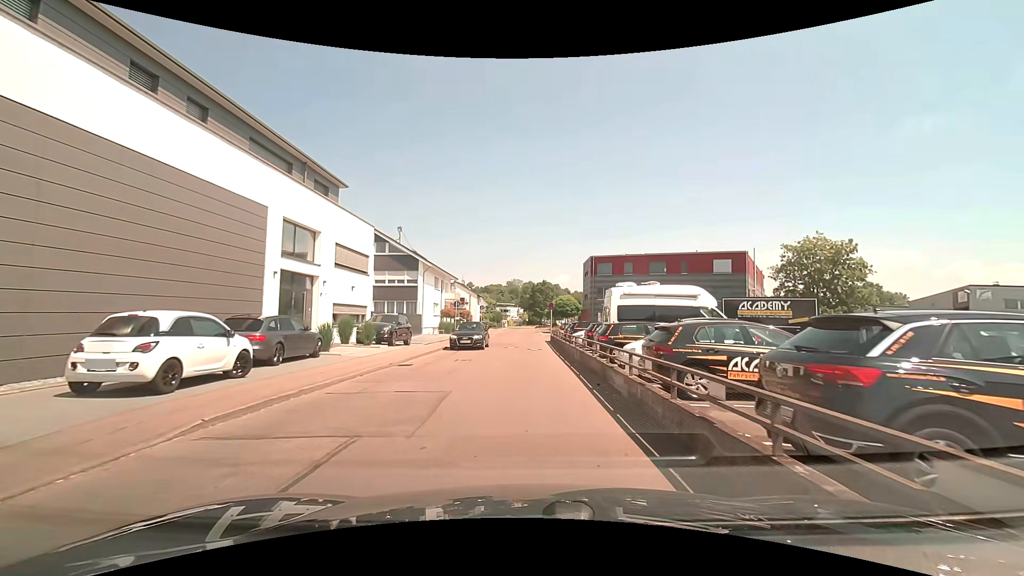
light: Day
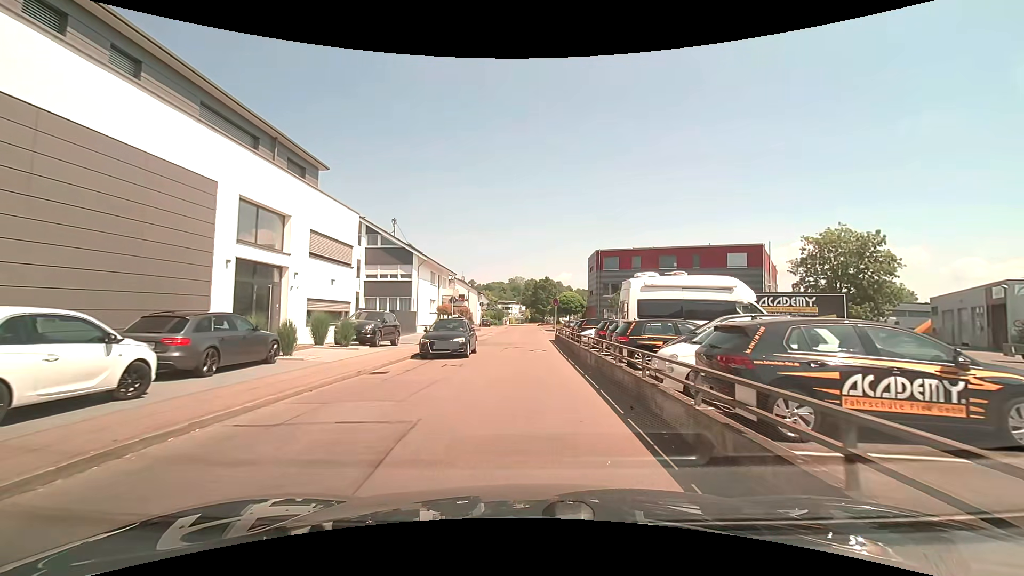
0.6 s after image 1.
(0.0, +3.3) m; -1°
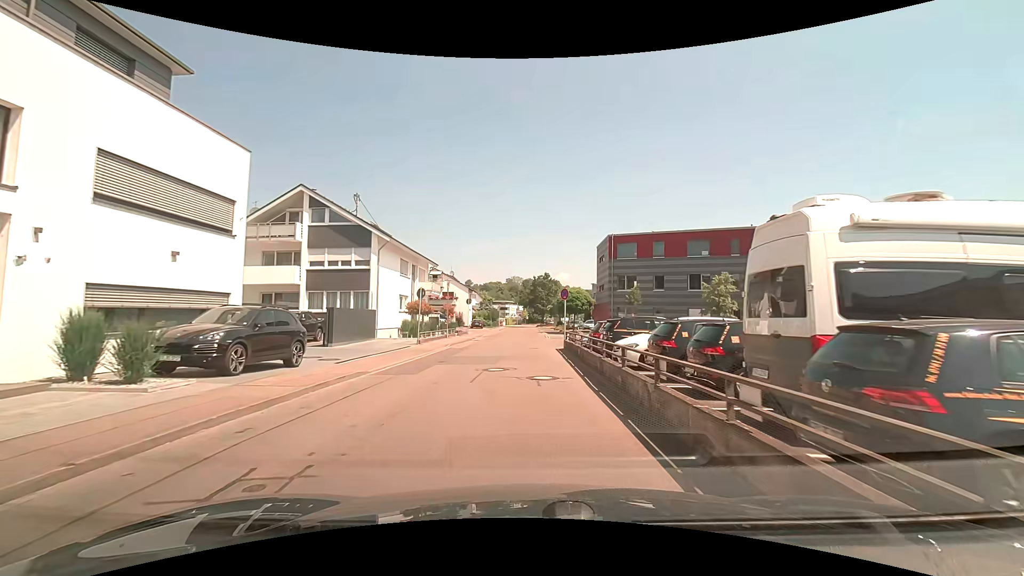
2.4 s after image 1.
(0.0, +11.0) m; 0°
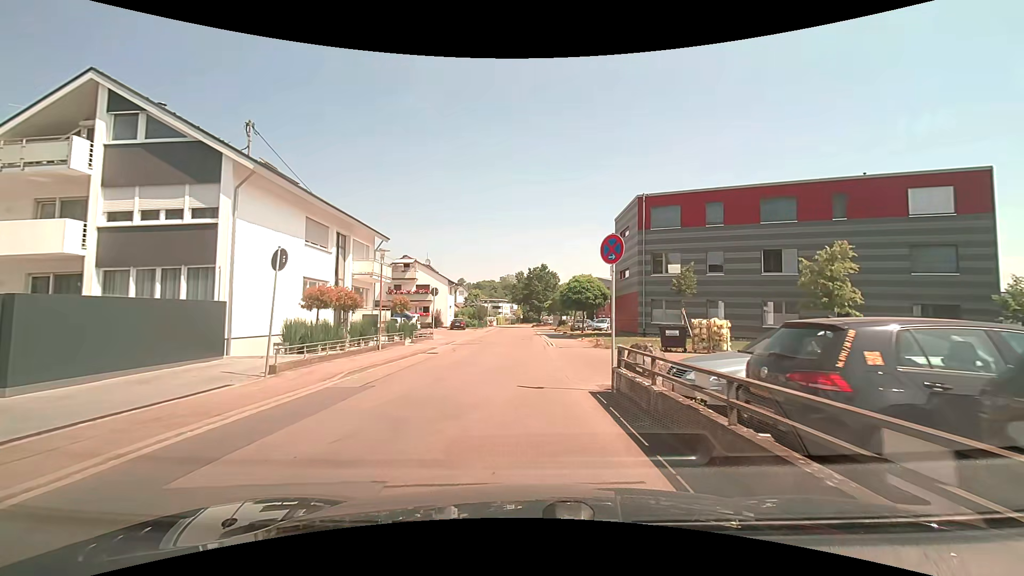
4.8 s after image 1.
(+0.2, +15.3) m; +1°
